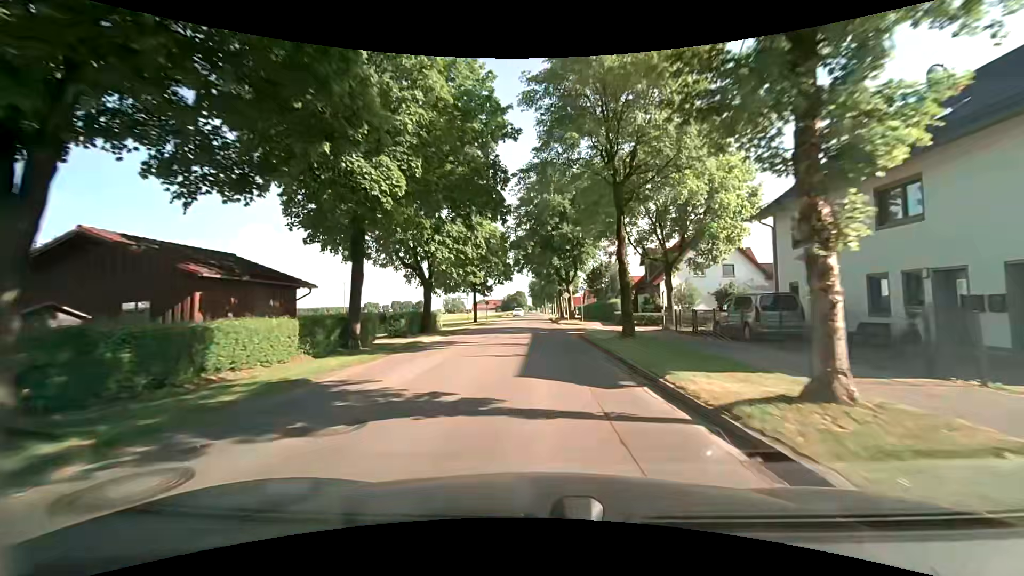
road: tertiary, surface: asphalt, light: Day
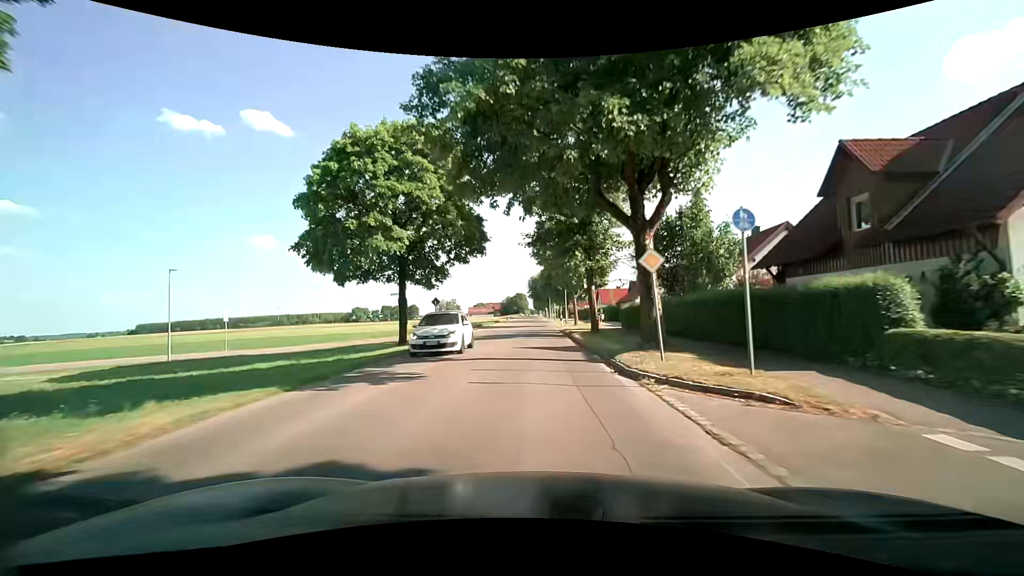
(-0.4, +31.4) m; 0°
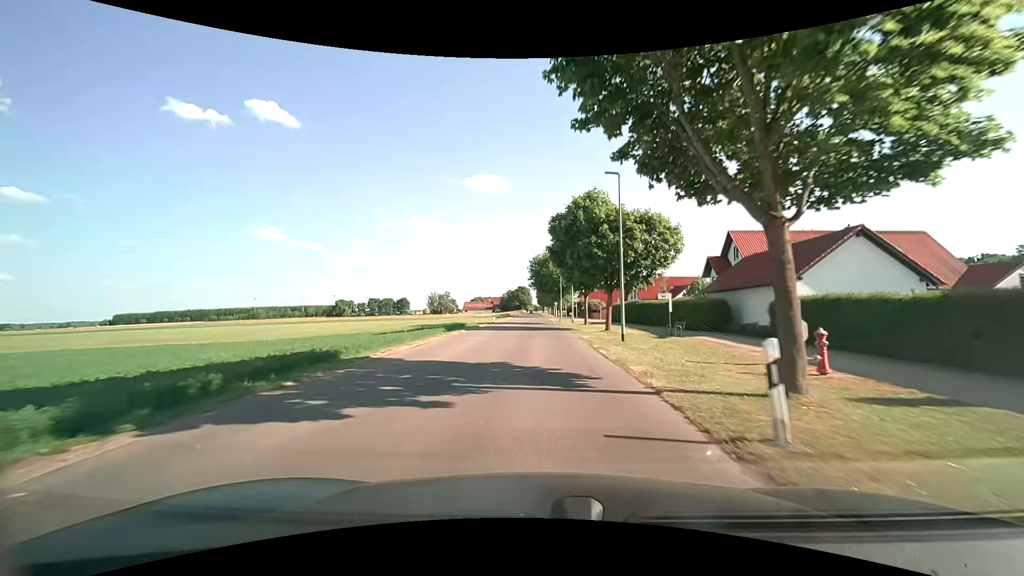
(-0.6, +39.8) m; -1°
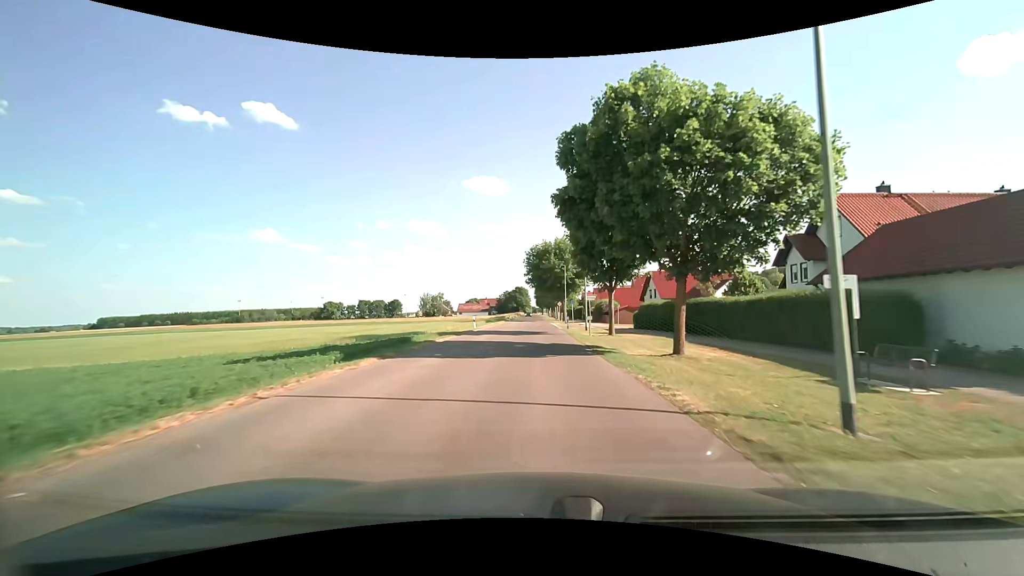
(0.0, +16.5) m; +1°
